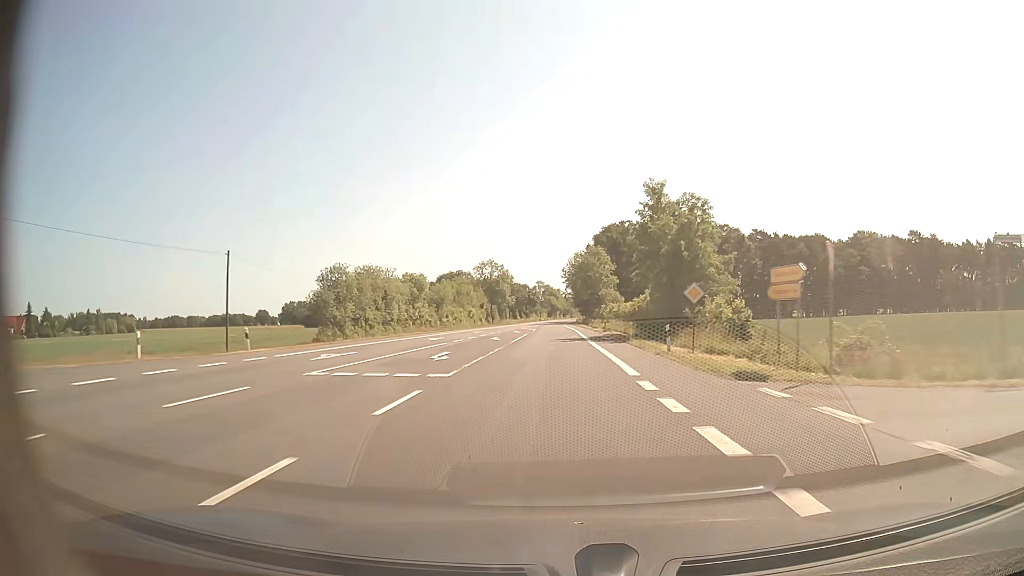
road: secondary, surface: asphalt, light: Day
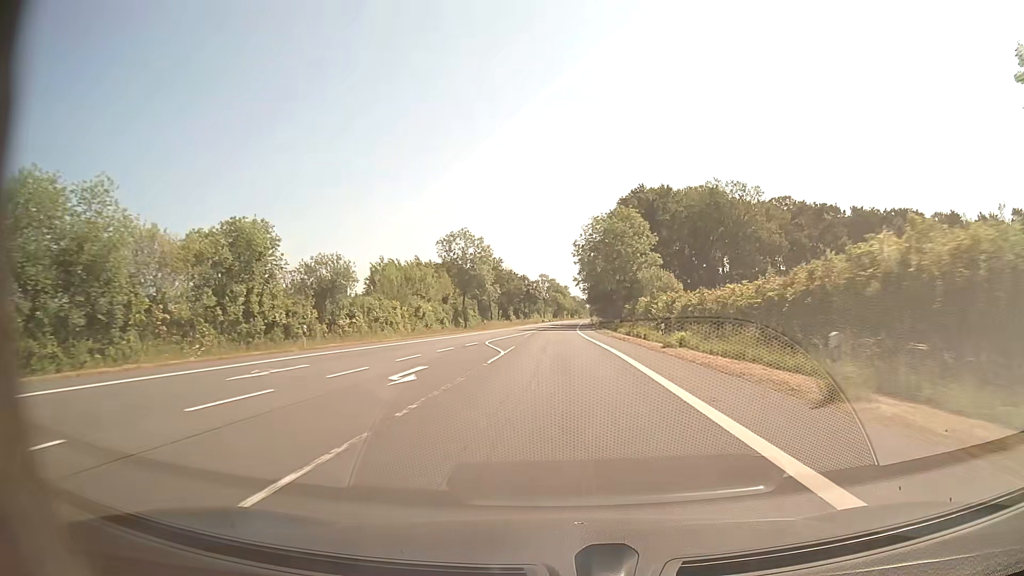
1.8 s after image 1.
(-0.3, +47.4) m; -1°
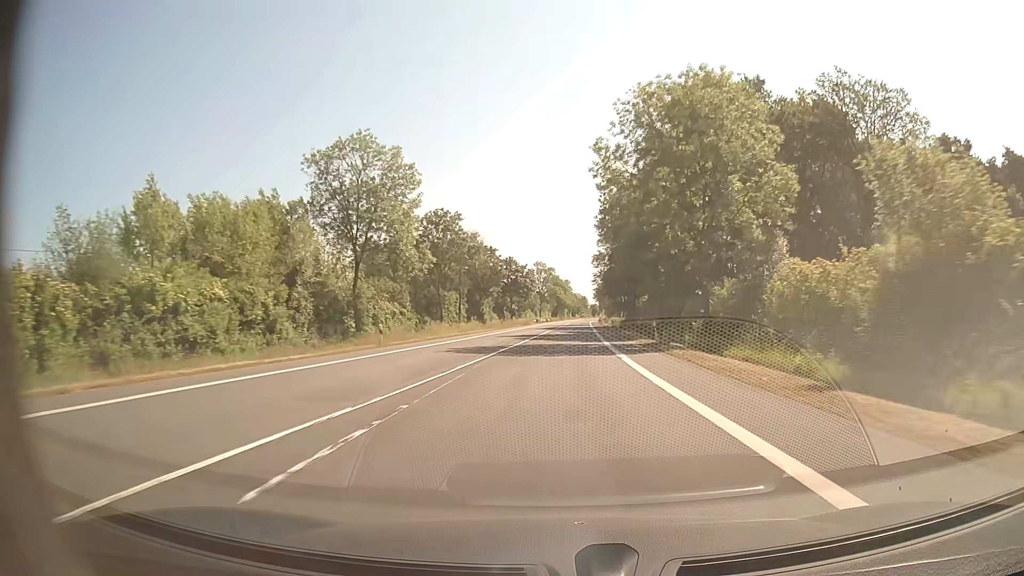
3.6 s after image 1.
(-0.1, +47.4) m; 0°
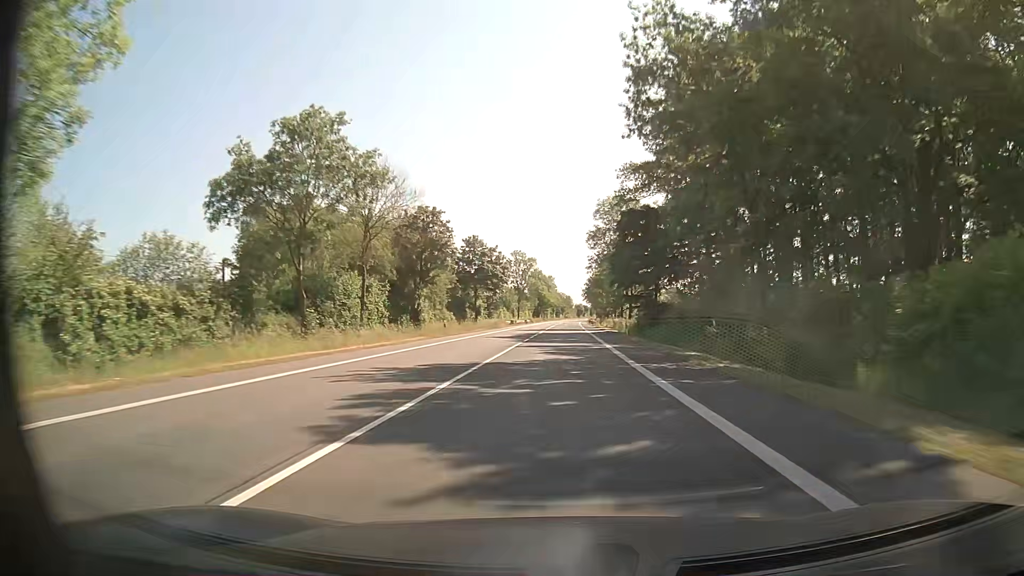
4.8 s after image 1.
(+0.3, +31.5) m; +1°
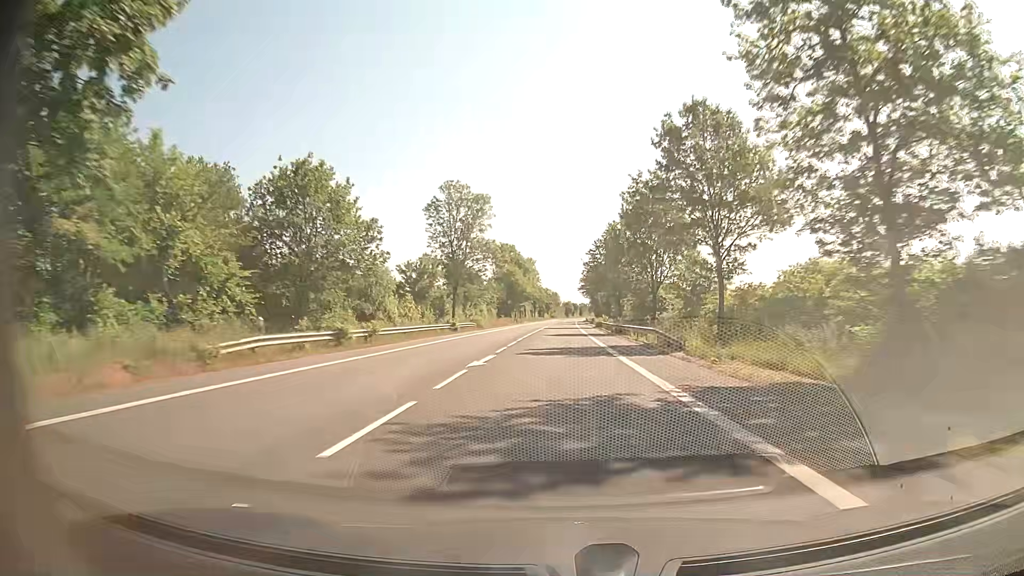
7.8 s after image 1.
(+1.2, +78.9) m; +1°
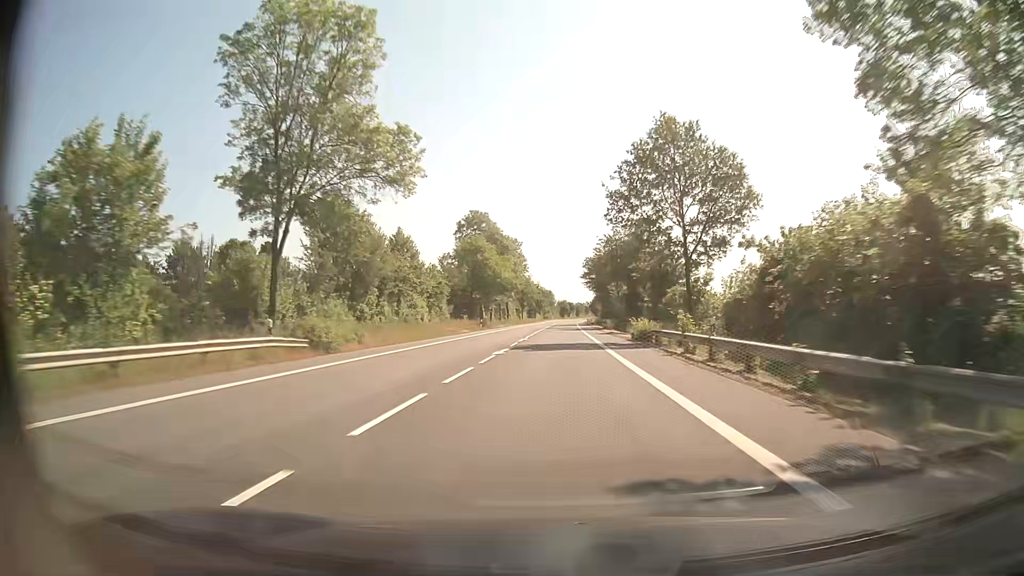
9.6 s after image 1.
(+0.3, +47.4) m; +1°
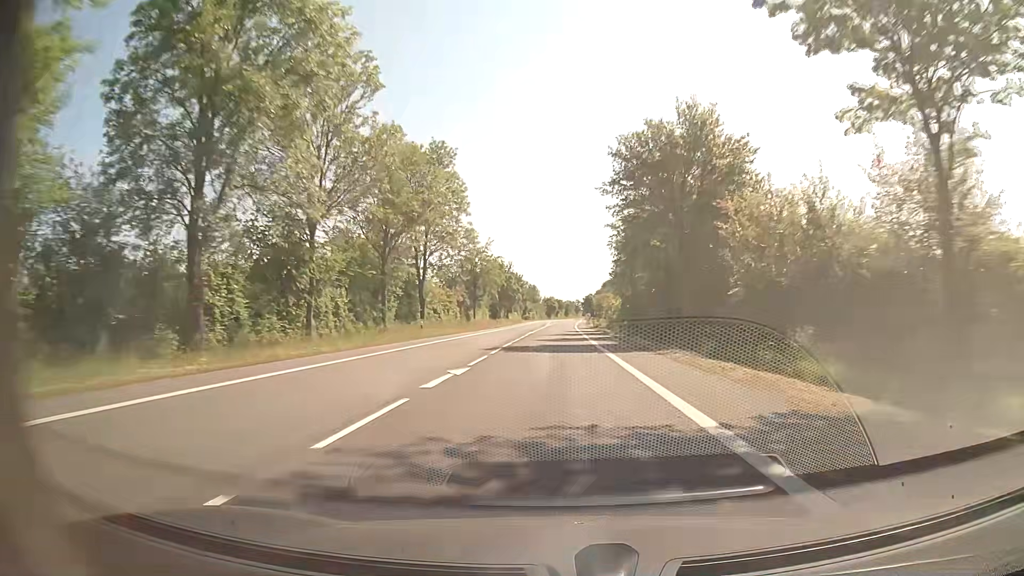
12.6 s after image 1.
(+0.7, +79.1) m; +1°
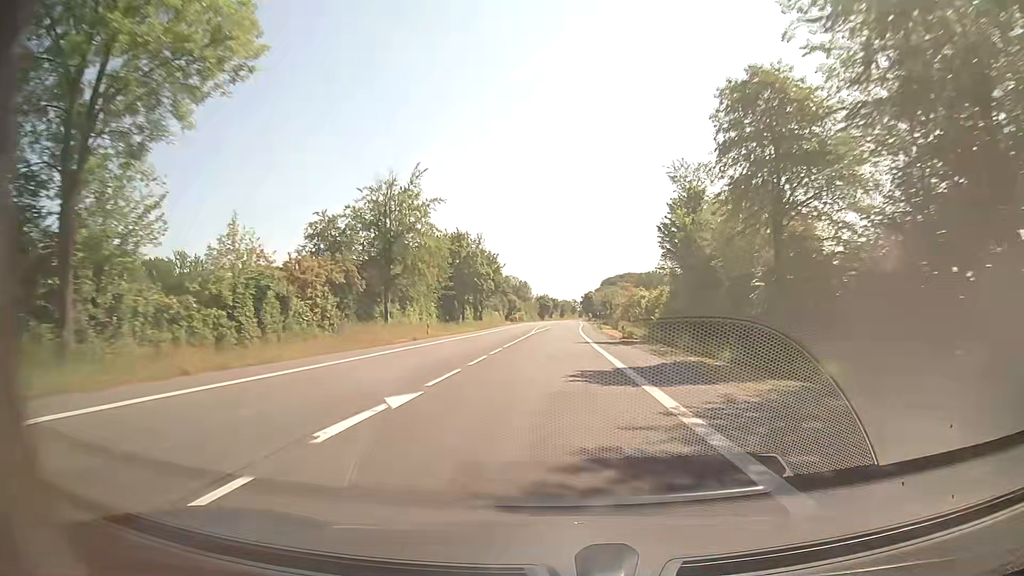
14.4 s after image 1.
(+0.1, +47.5) m; 0°
(0, +10) (0, +20) (0, +30) (0, +40) (0, +50) (0, +60) (+1, +70) (+1, +80) (+1, +90) (+1, +100) m
